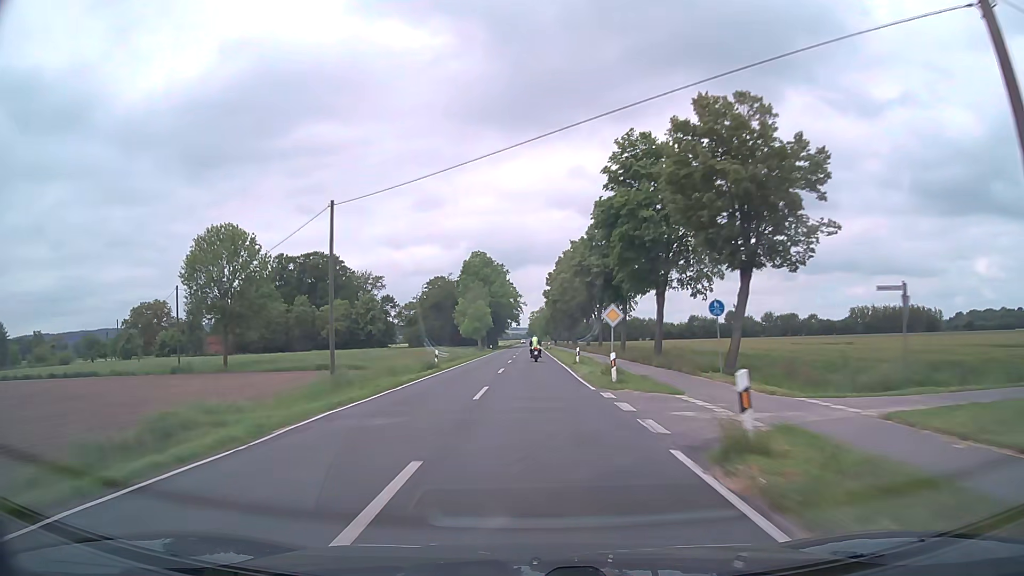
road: secondary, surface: asphalt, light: Day
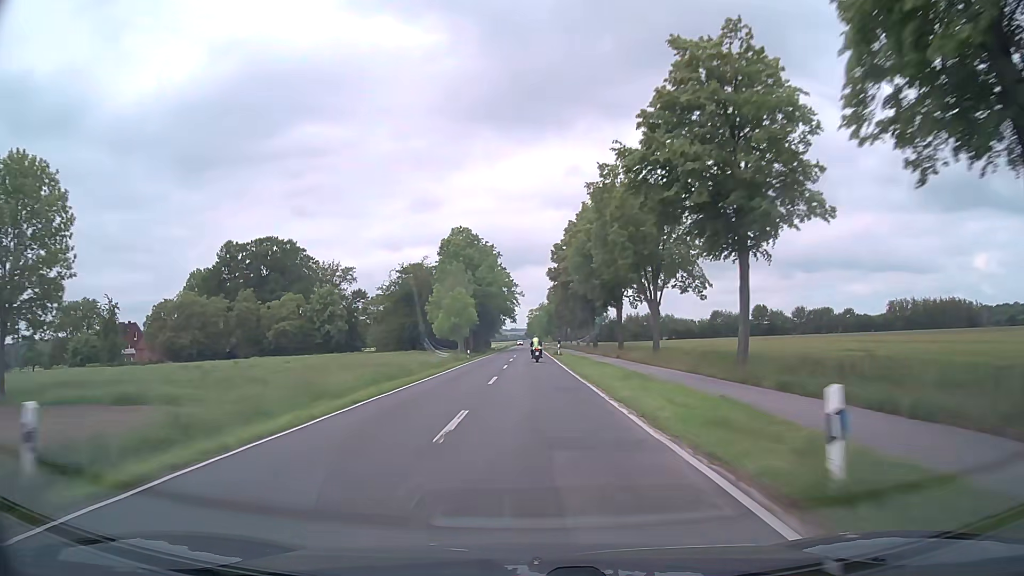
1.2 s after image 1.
(+0.1, +30.7) m; 0°
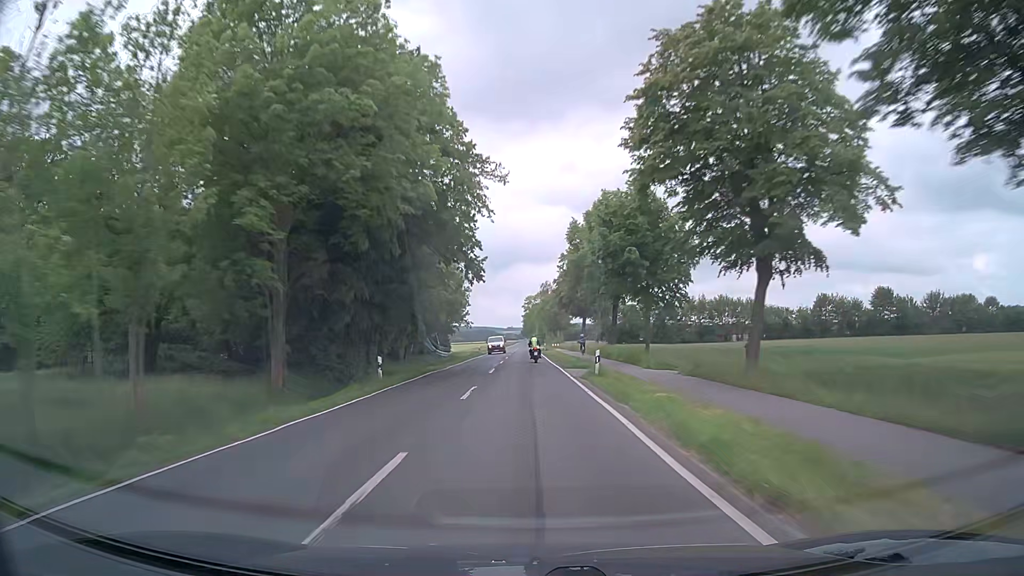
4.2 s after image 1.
(+0.6, +77.6) m; 0°
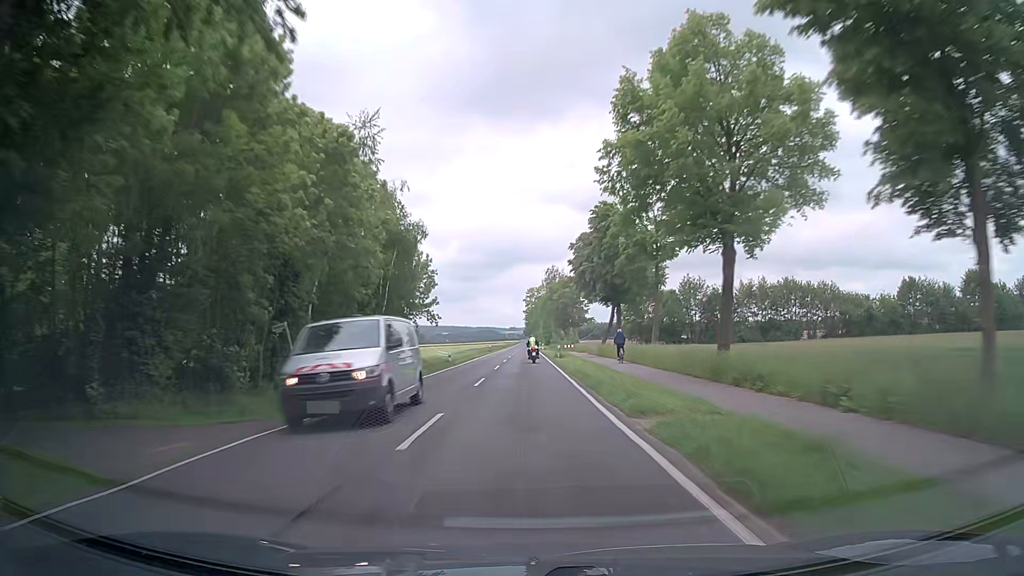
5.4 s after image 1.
(+0.1, +31.0) m; 0°
(0, +10) (0, +20) (0, +30) (0, +40) (0, +50) (0, +60) (0, +70) (0, +80) (-1, +90) (-1, +100) m
